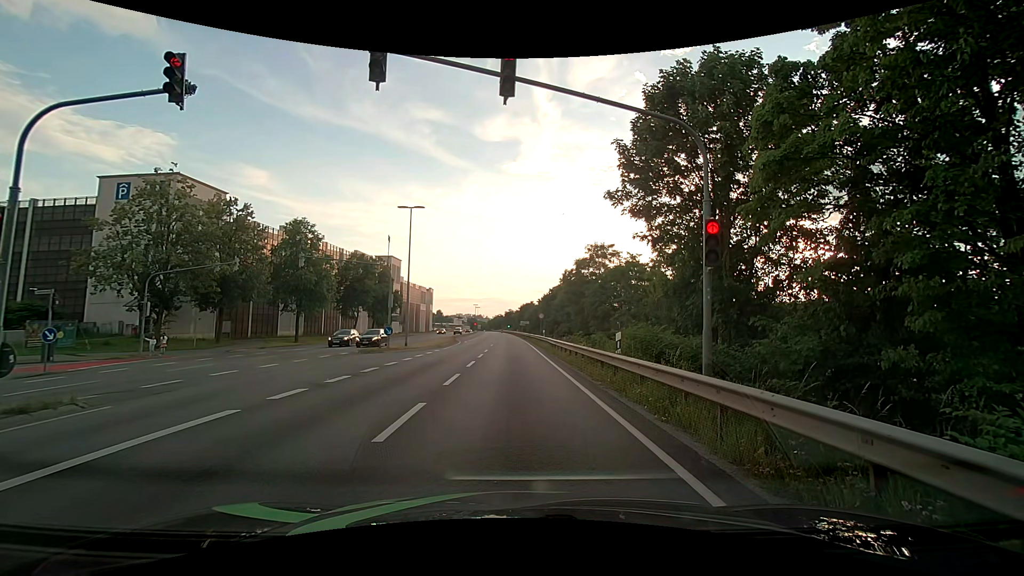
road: primary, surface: asphalt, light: Day
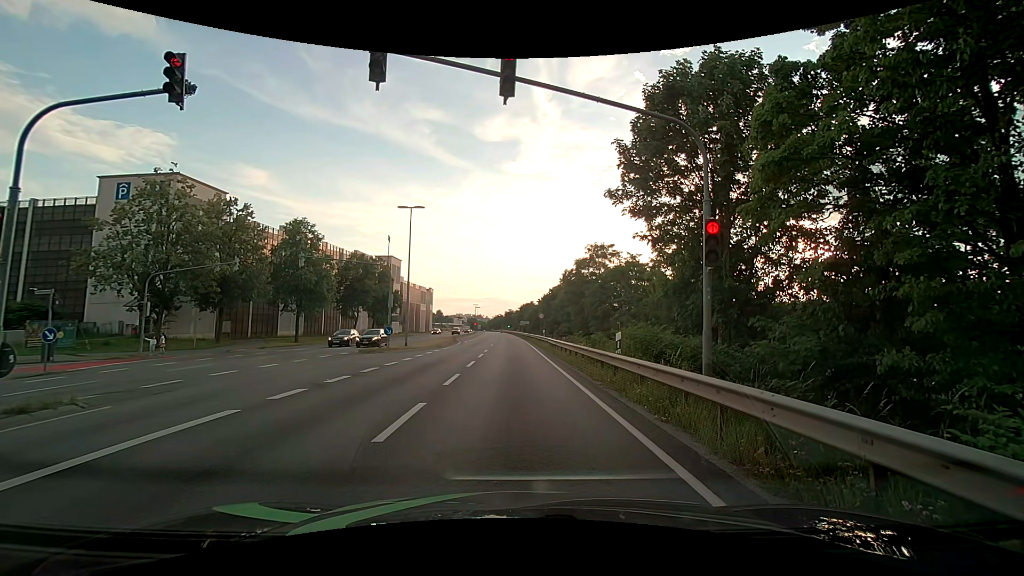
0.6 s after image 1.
(0.0, 0.0) m; 0°
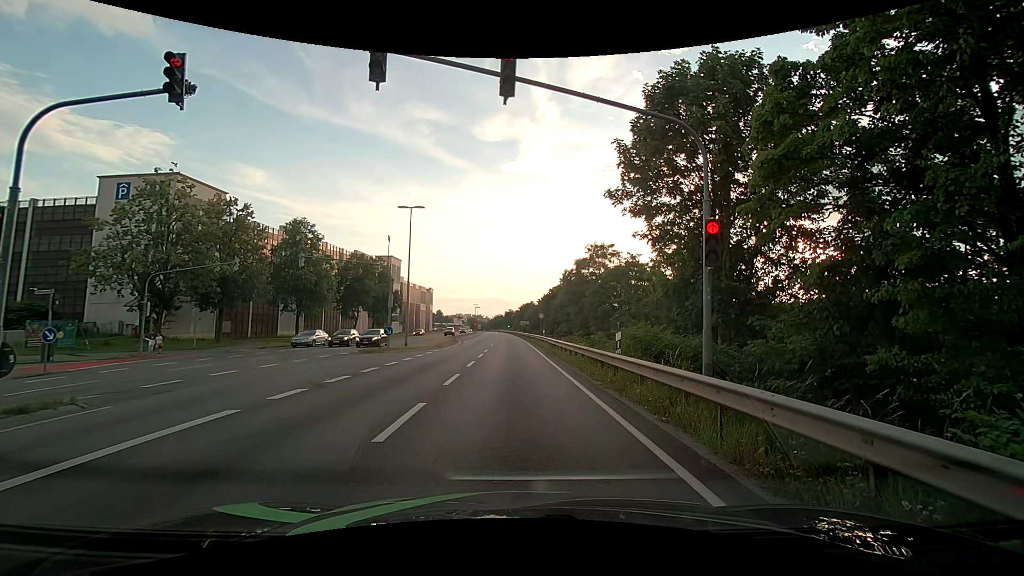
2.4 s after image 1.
(0.0, 0.0) m; 0°
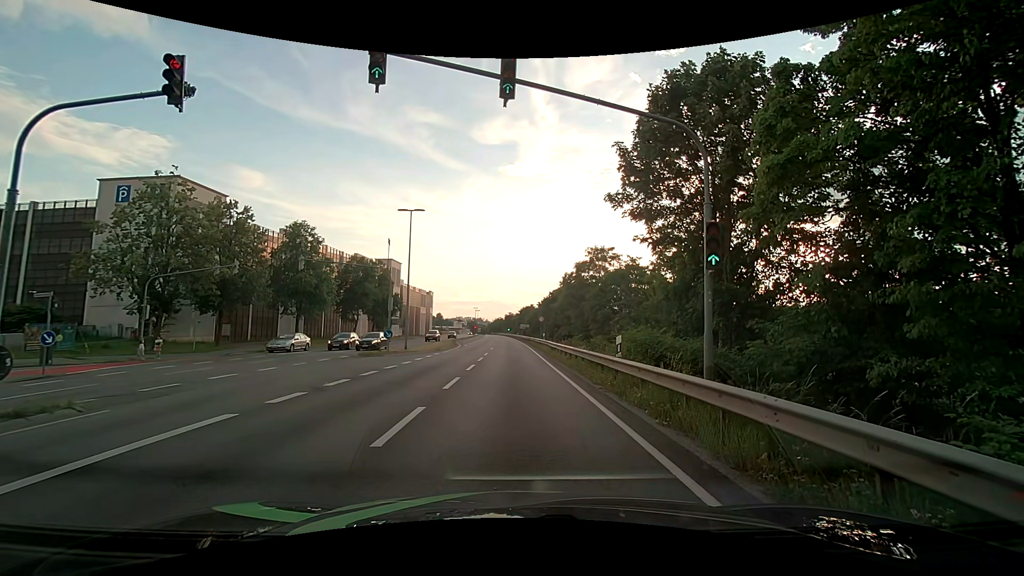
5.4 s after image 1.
(0.0, +0.1) m; 0°
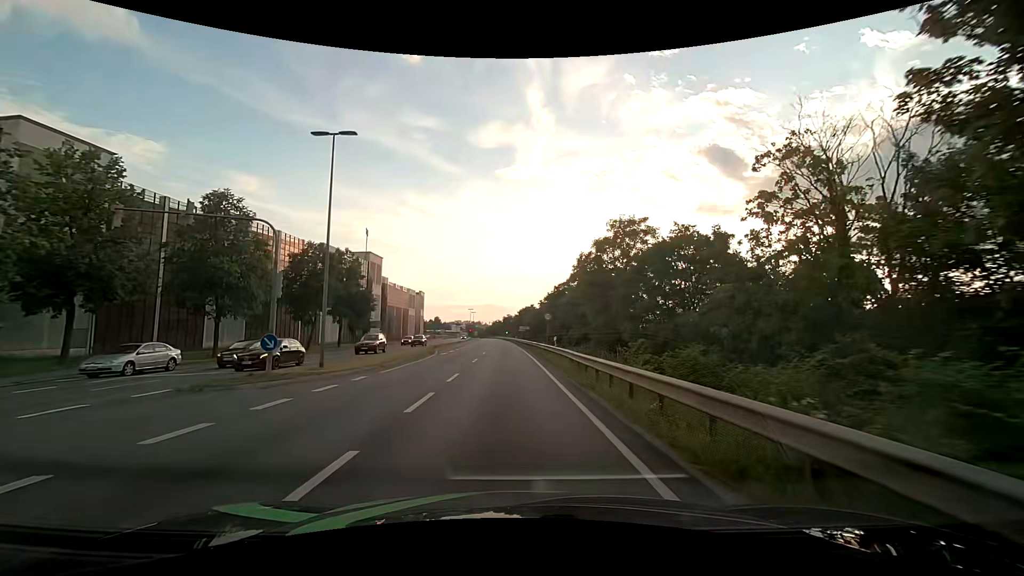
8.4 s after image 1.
(-0.2, +16.2) m; -1°
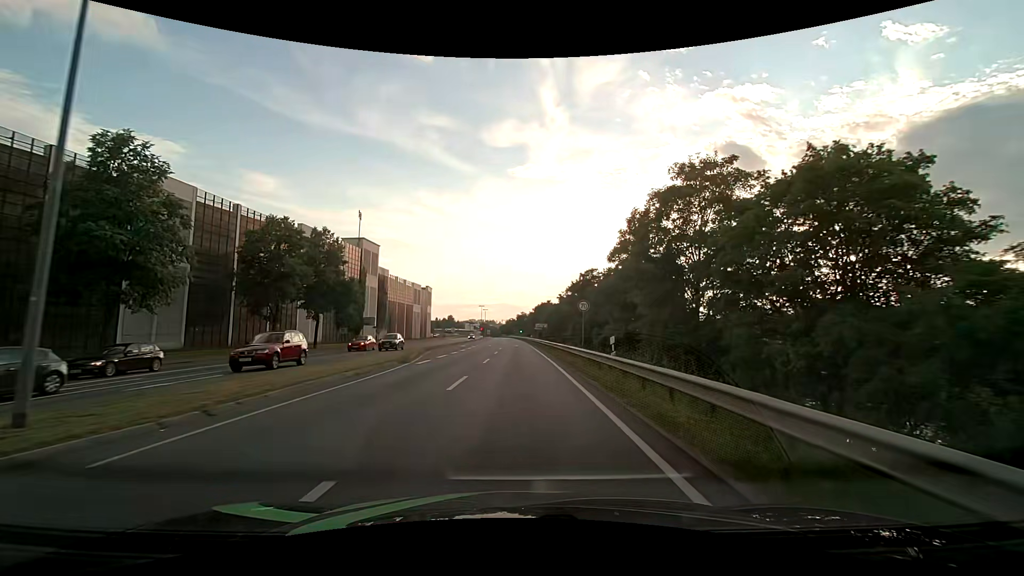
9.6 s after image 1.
(-0.2, +13.7) m; -2°
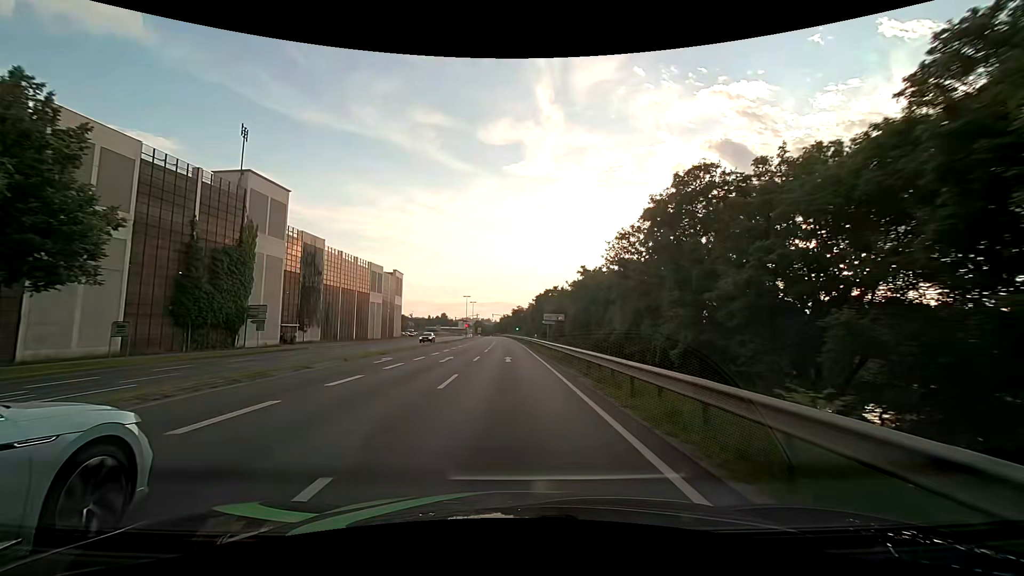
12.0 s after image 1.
(+0.3, +34.9) m; +1°
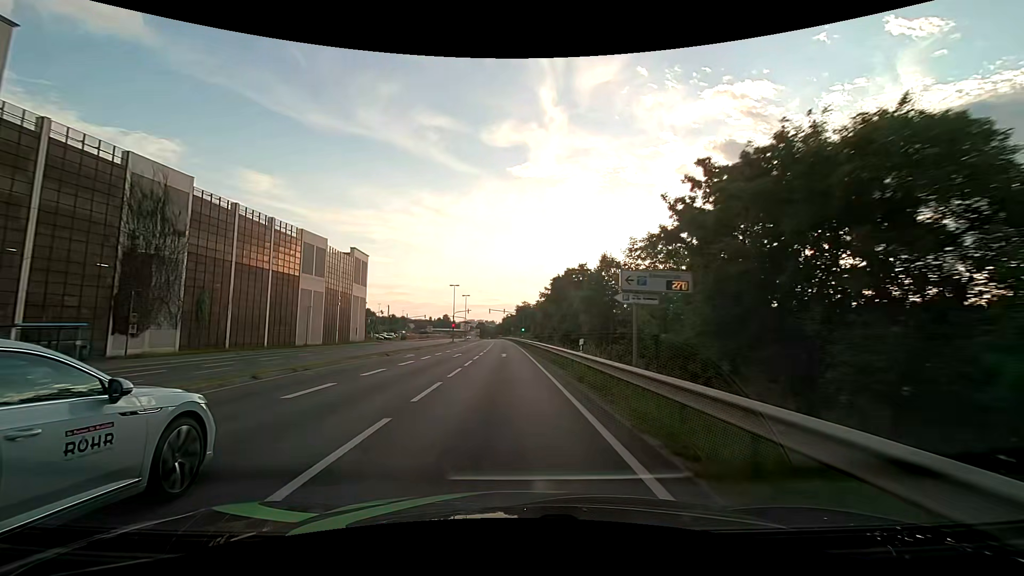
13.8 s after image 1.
(-0.3, +32.7) m; 0°
(0, +10) (0, +20) (-1, +30) (-1, +40) (-1, +50) (-2, +60) (-2, +70) (-2, +80) (-3, +90) (-3, +100) m
